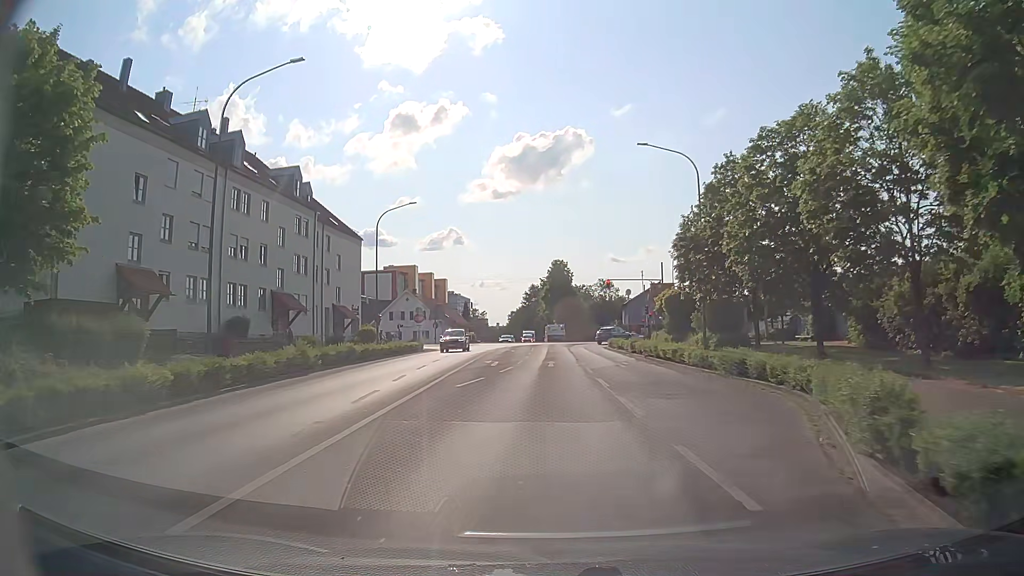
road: secondary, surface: asphalt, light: Day
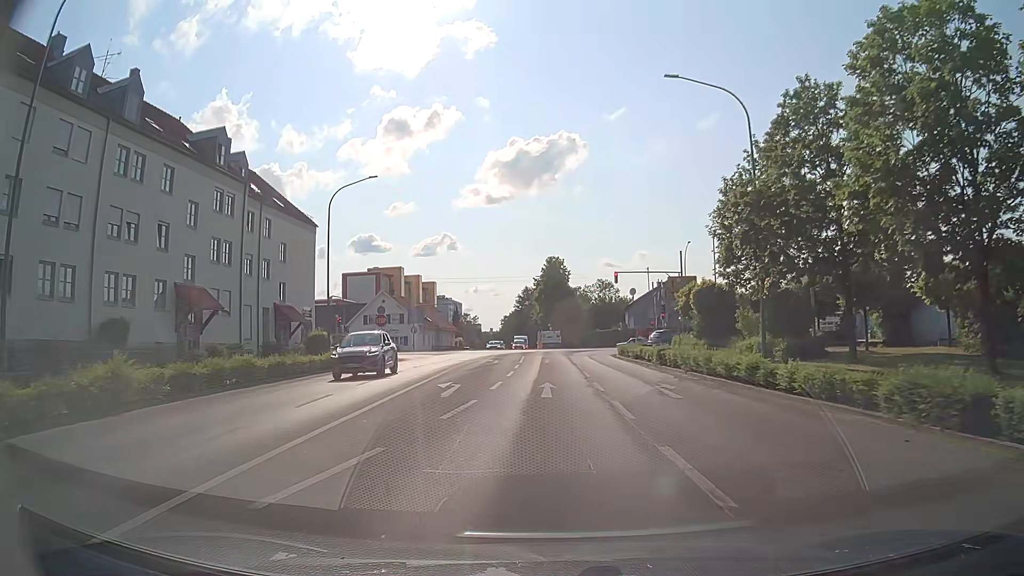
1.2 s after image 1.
(0.0, +11.8) m; 0°
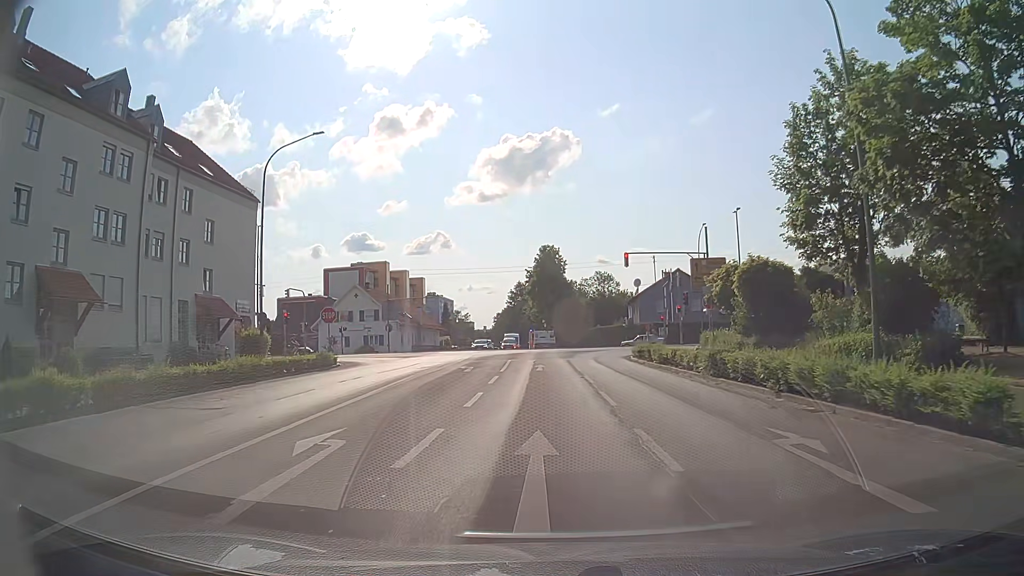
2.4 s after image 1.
(+0.2, +10.4) m; +2°
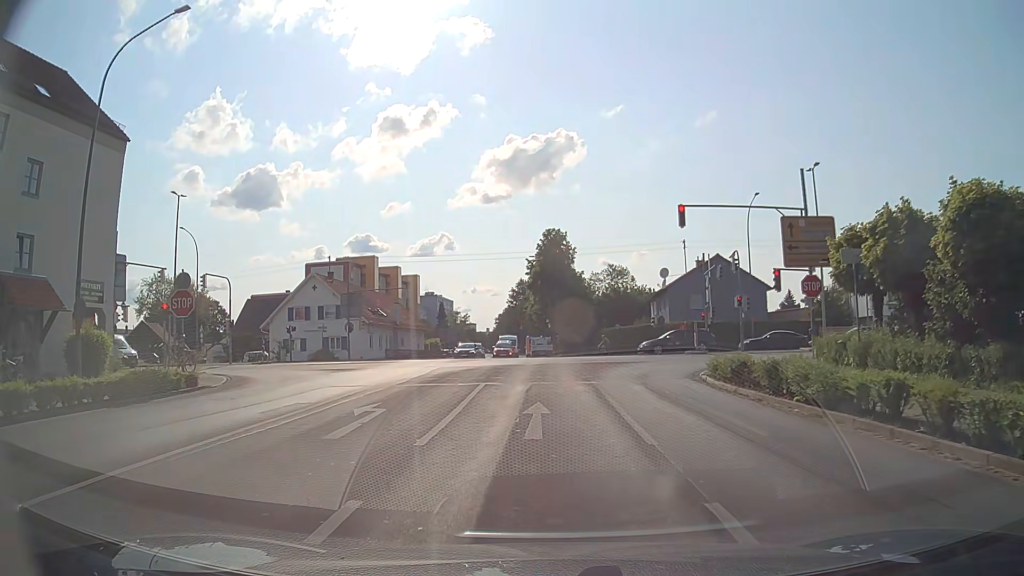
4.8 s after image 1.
(-0.1, +16.0) m; -2°
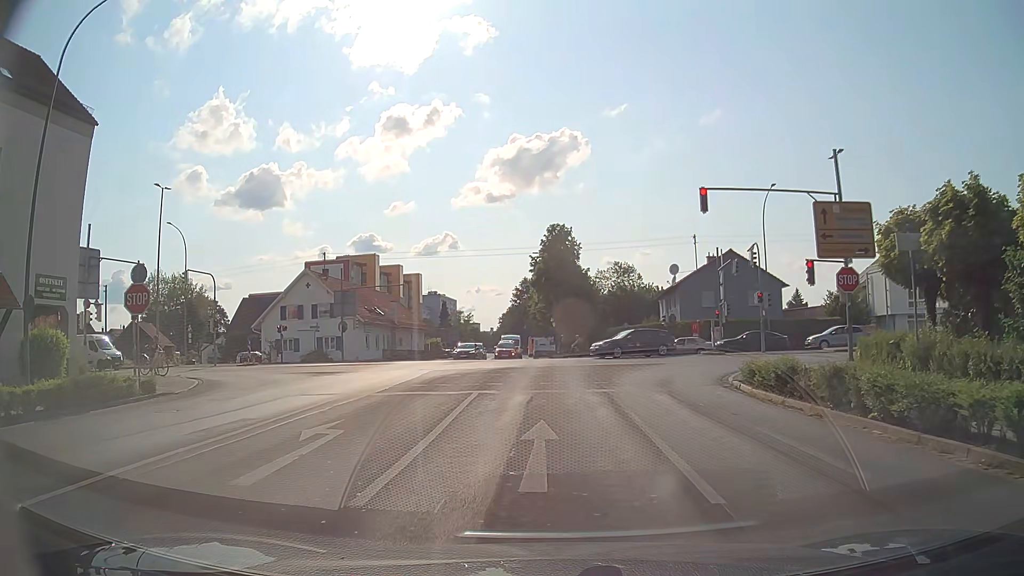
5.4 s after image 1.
(0.0, +2.9) m; -1°
